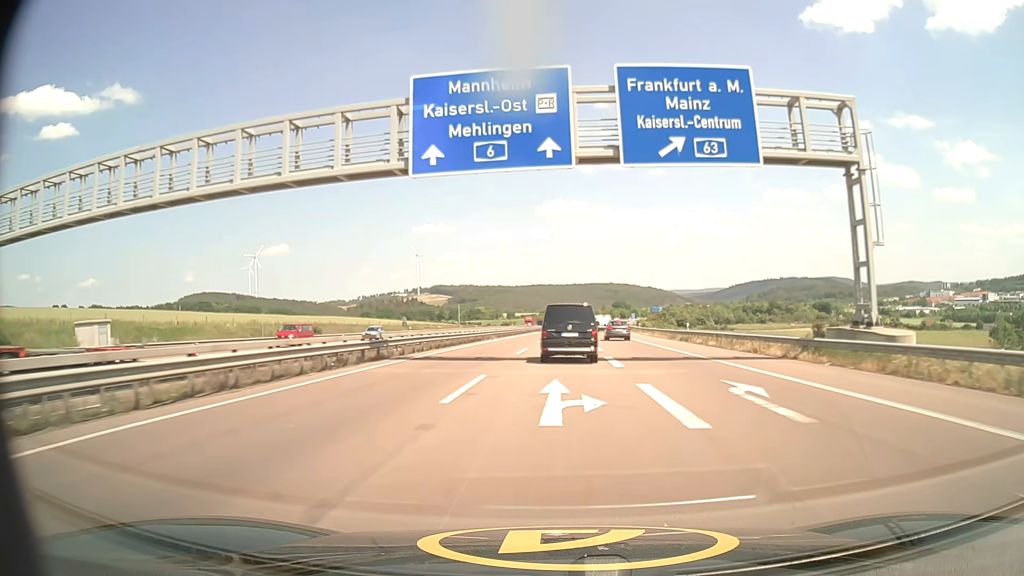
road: motorway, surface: asphalt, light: Day
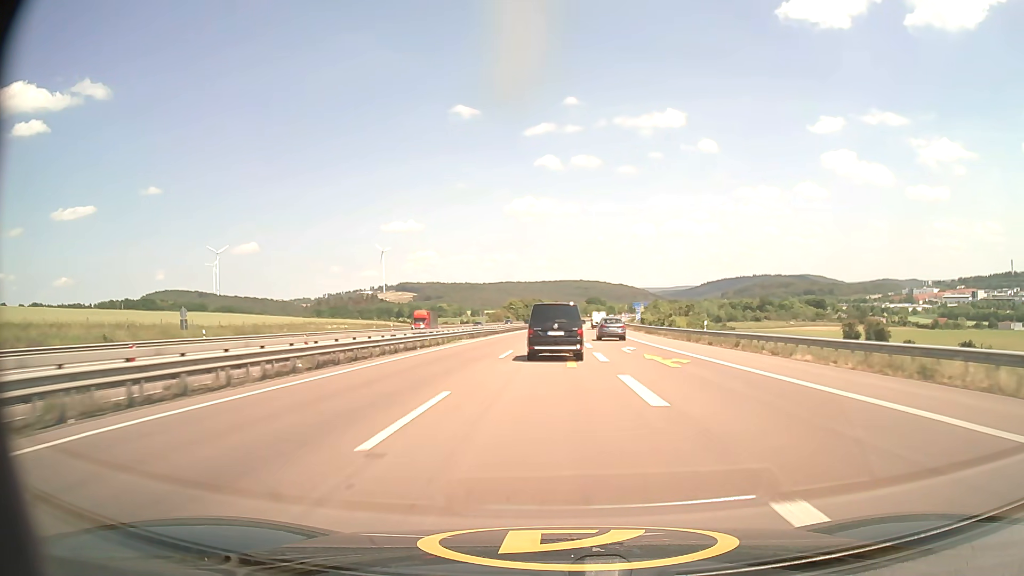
(+1.3, +57.6) m; +3°
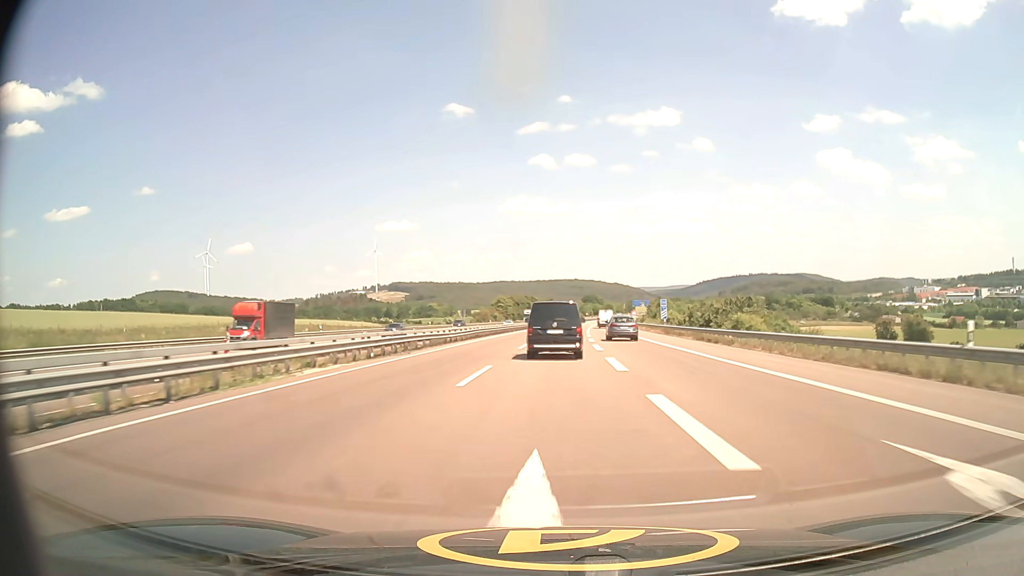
(+0.1, +28.7) m; +1°
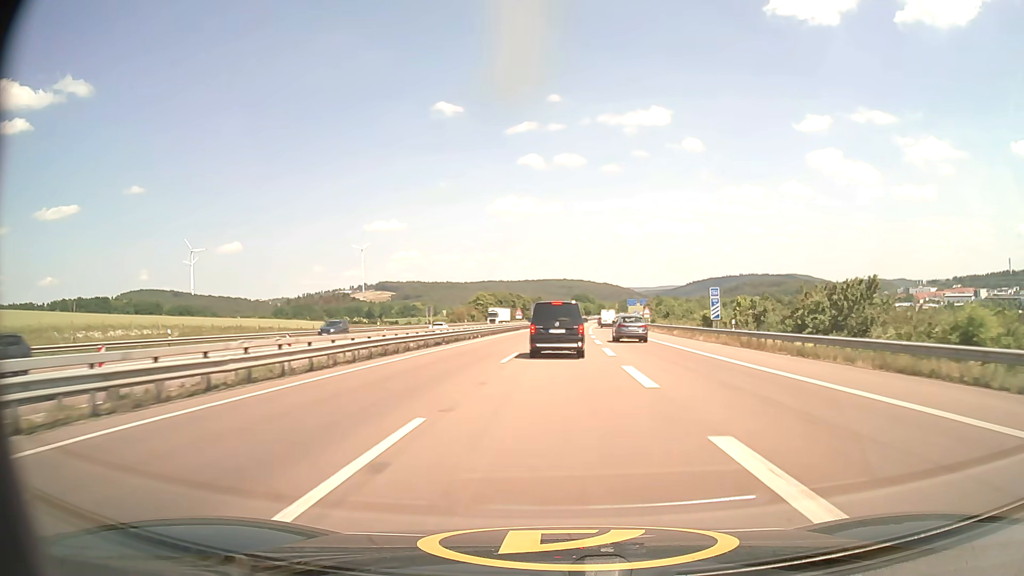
(+0.1, +28.3) m; +1°
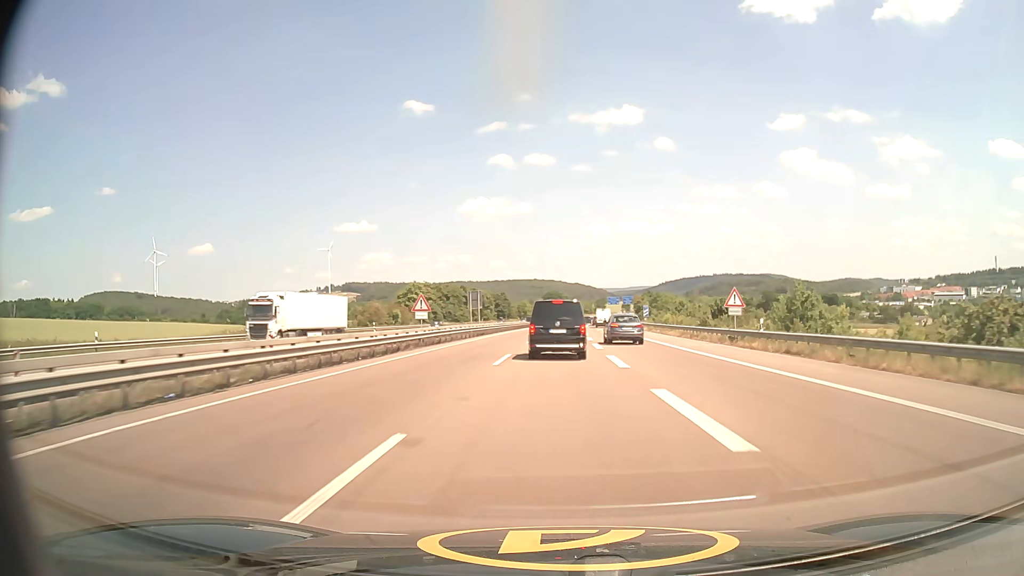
(+1.3, +54.5) m; +3°
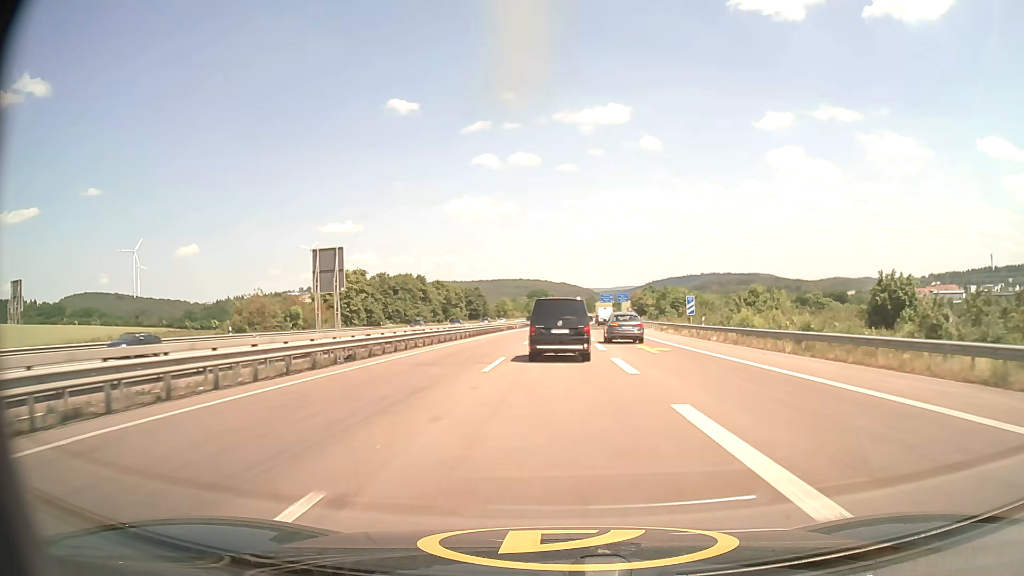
(+0.4, +38.0) m; +1°
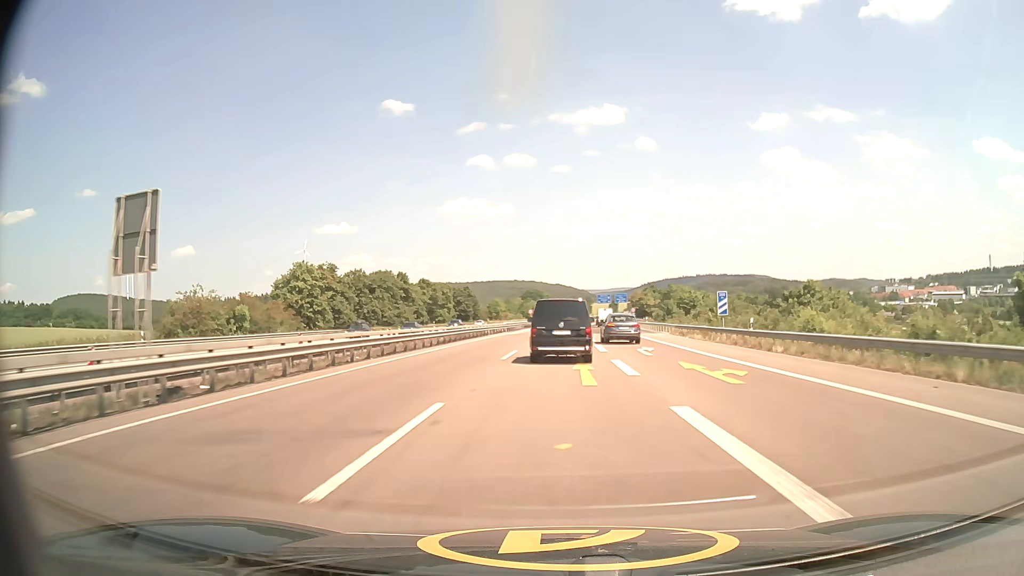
(0.0, +12.0) m; 0°
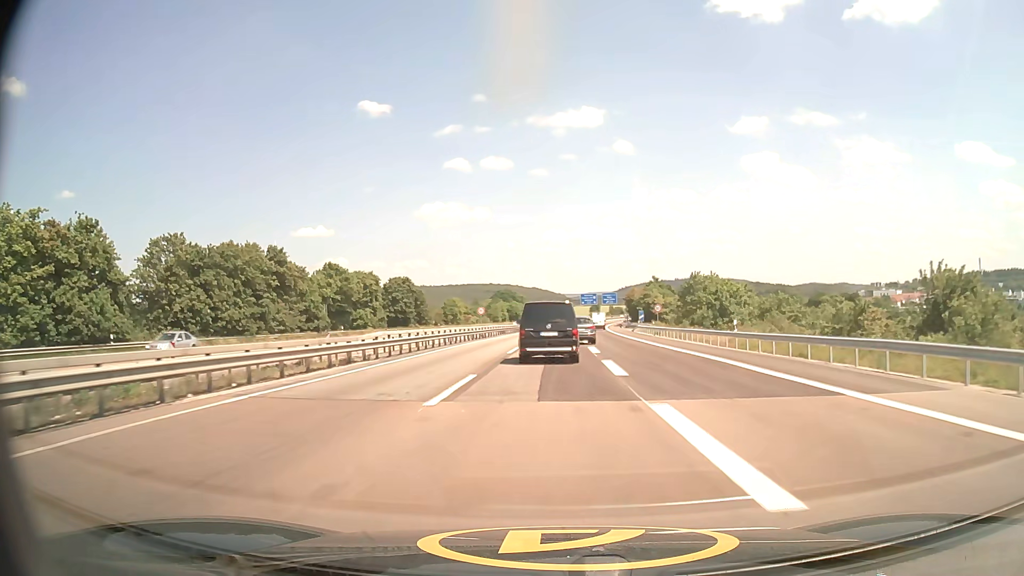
(+0.9, +47.4) m; +2°
(0, +10) (0, +20) (0, +30) (0, +40) (0, +50) (0, +60) (+1, +70) (+1, +80) (+2, +90) (+2, +100) m
